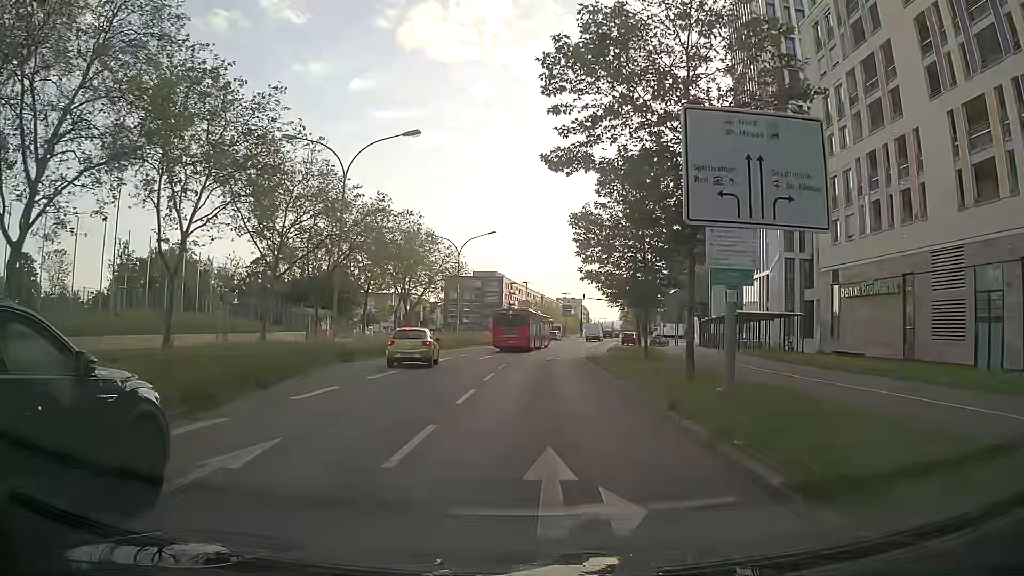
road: secondary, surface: asphalt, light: Day
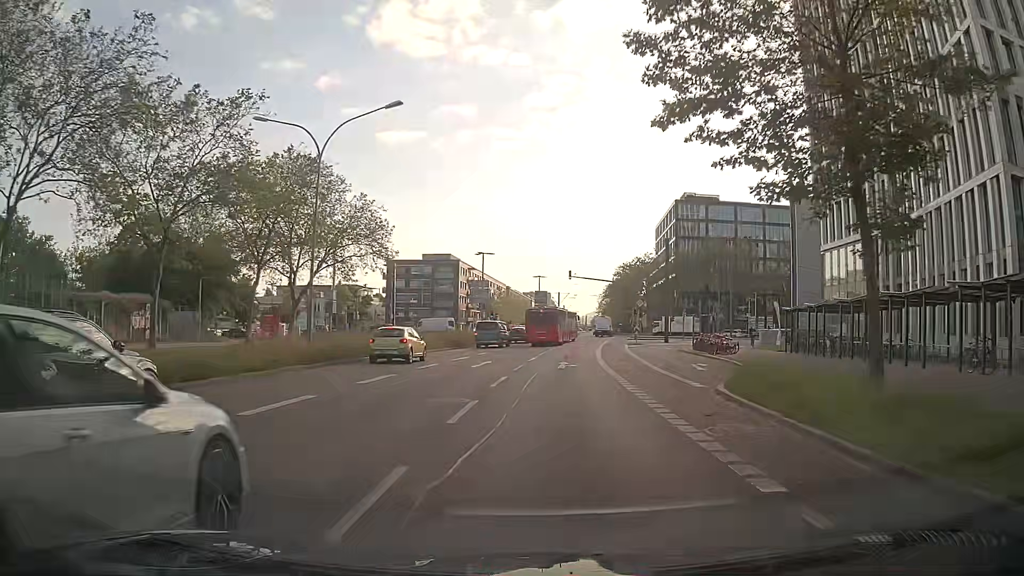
(+0.3, +33.7) m; +3°
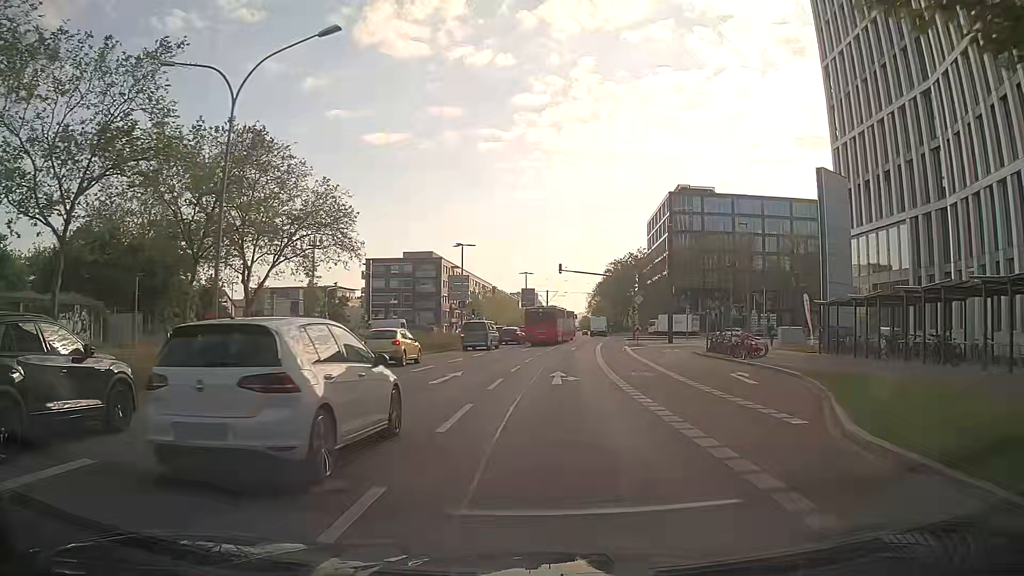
(+0.1, +7.2) m; +1°
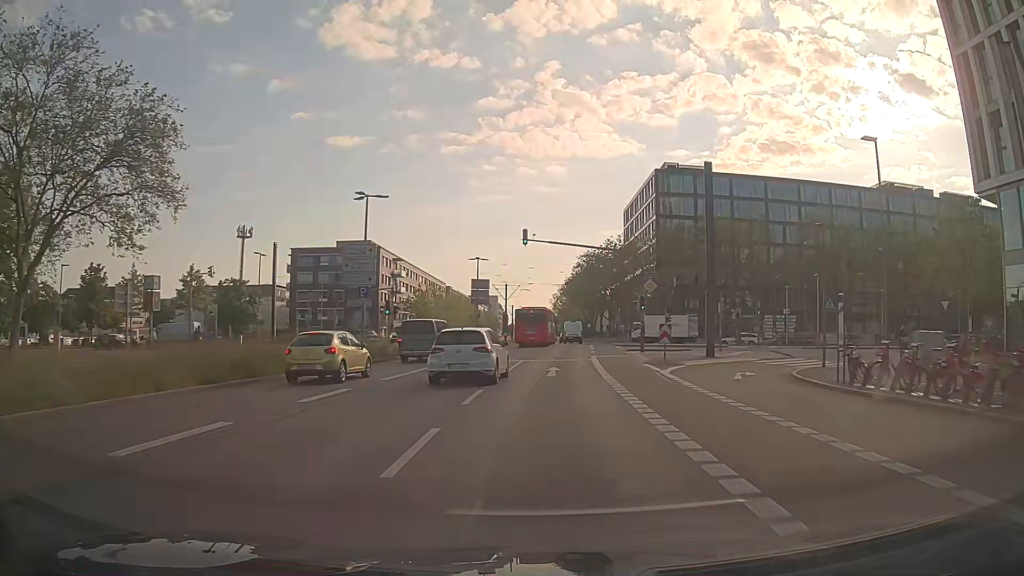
(+0.7, +22.3) m; +3°
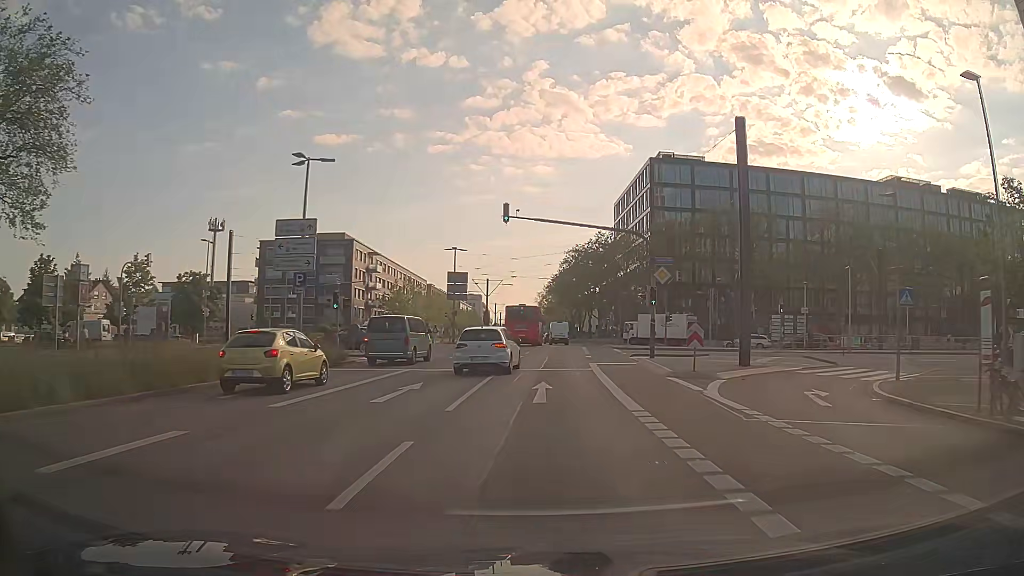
(+0.1, +7.6) m; +2°
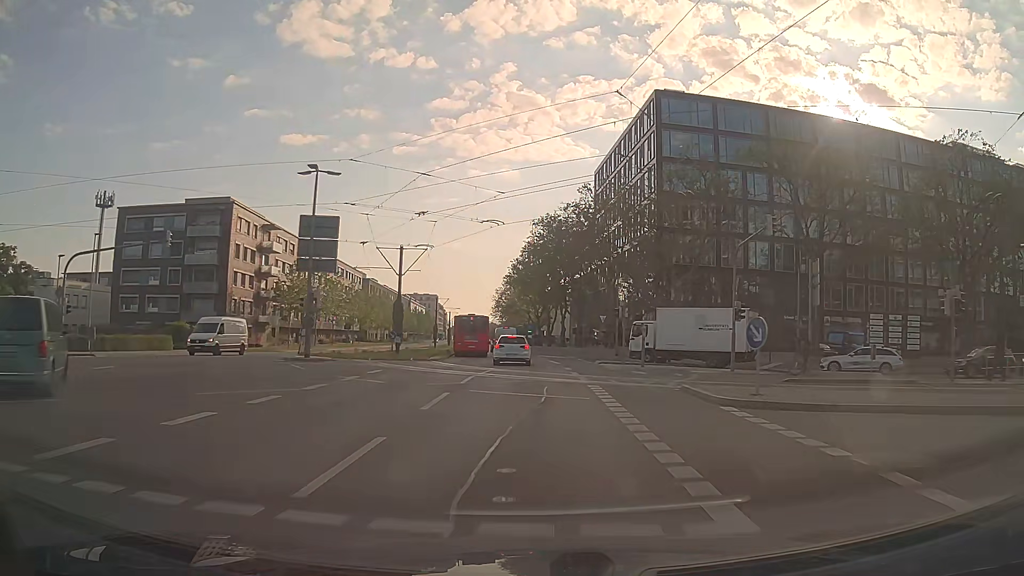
(+1.0, +30.8) m; +3°
(0, +10) (0, +20) (0, +30) (-1, +40) (-1, +50) (-2, +60) (-3, +70) (-5, +80) (-6, +90) (-8, +100) m
